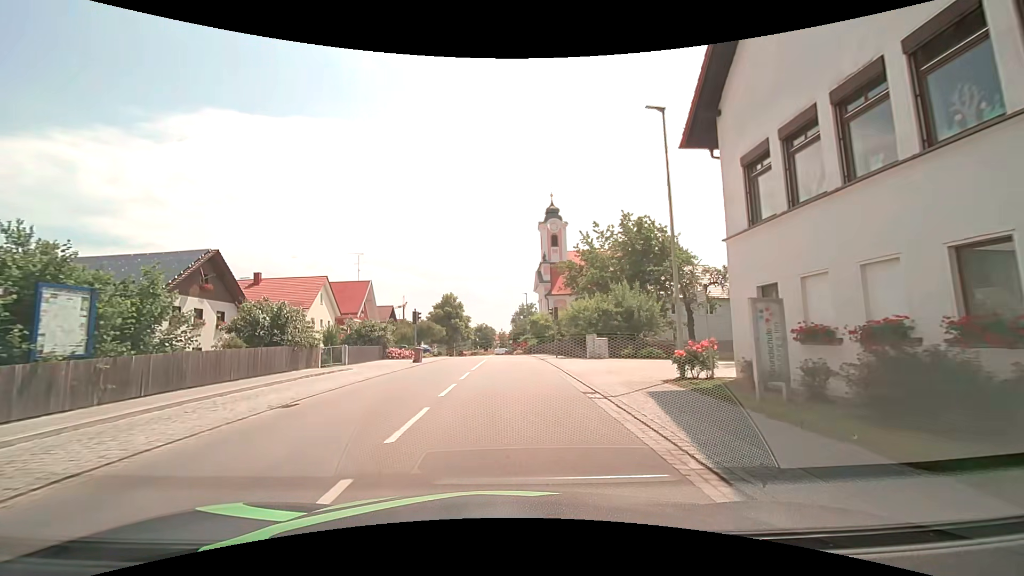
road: secondary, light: Day
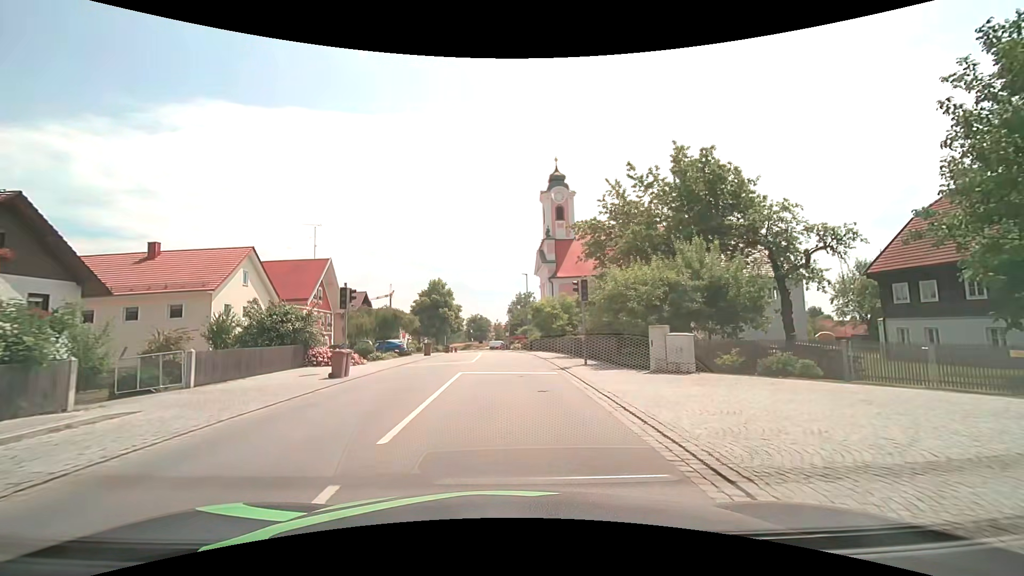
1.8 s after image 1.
(+0.4, +13.8) m; +2°
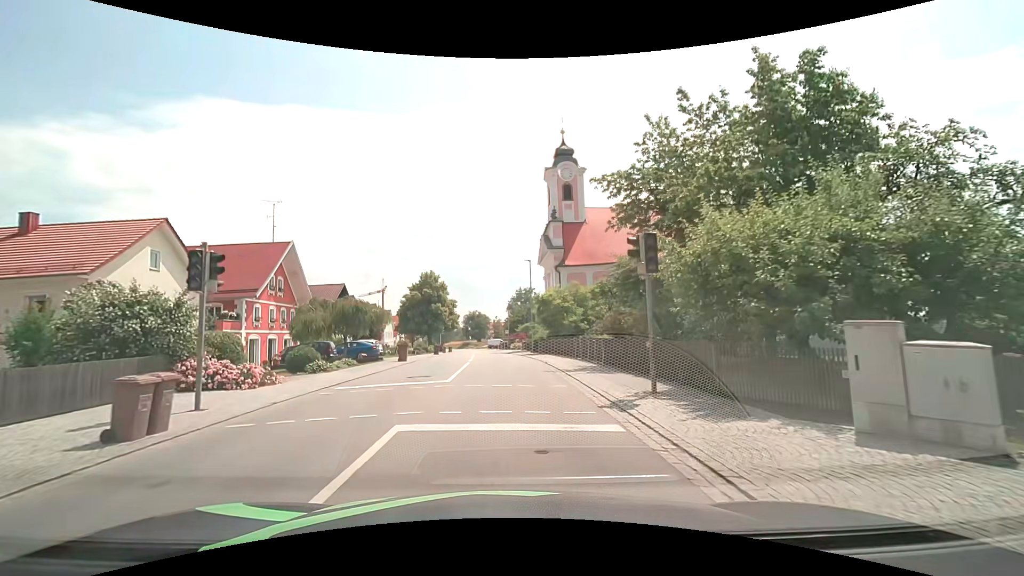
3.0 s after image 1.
(+0.1, +9.3) m; +1°
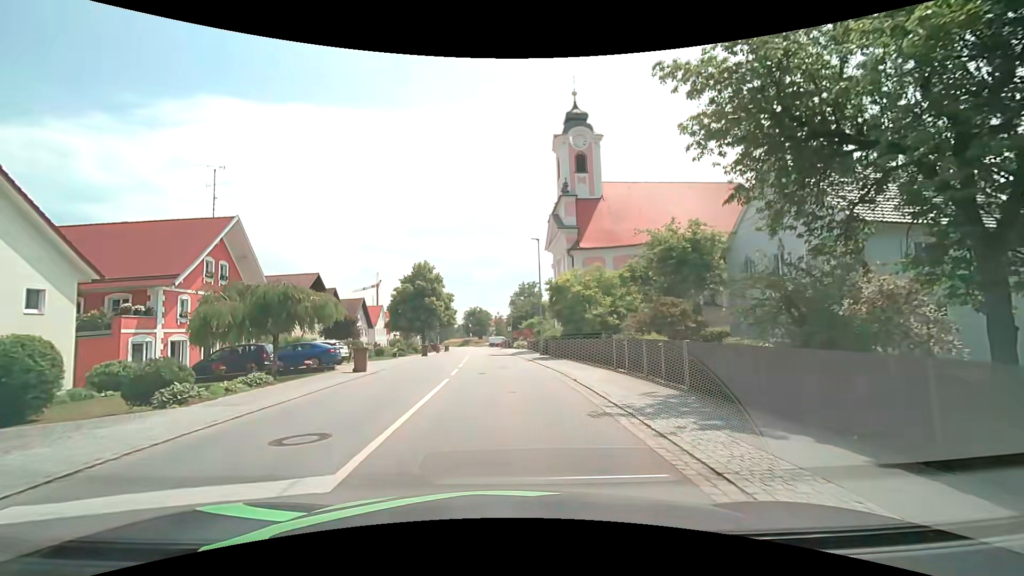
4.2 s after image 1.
(-0.1, +9.3) m; -1°
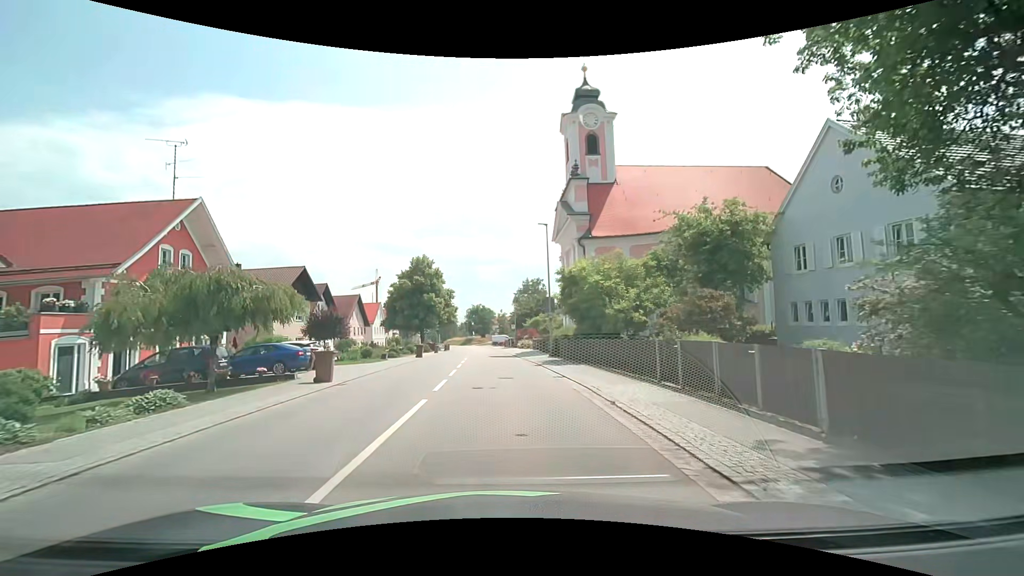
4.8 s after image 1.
(0.0, +4.6) m; 0°
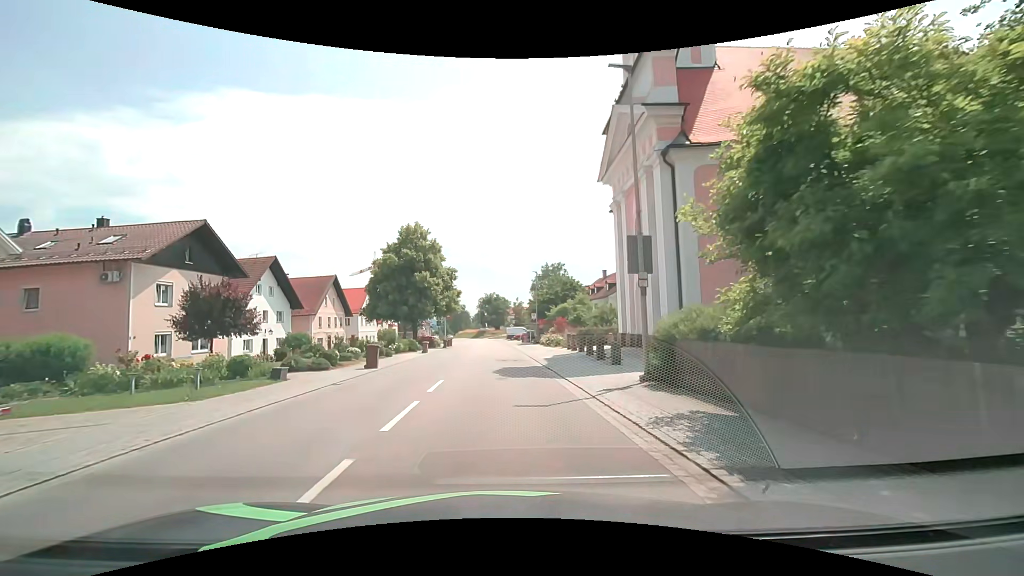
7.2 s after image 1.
(-0.3, +18.5) m; -2°
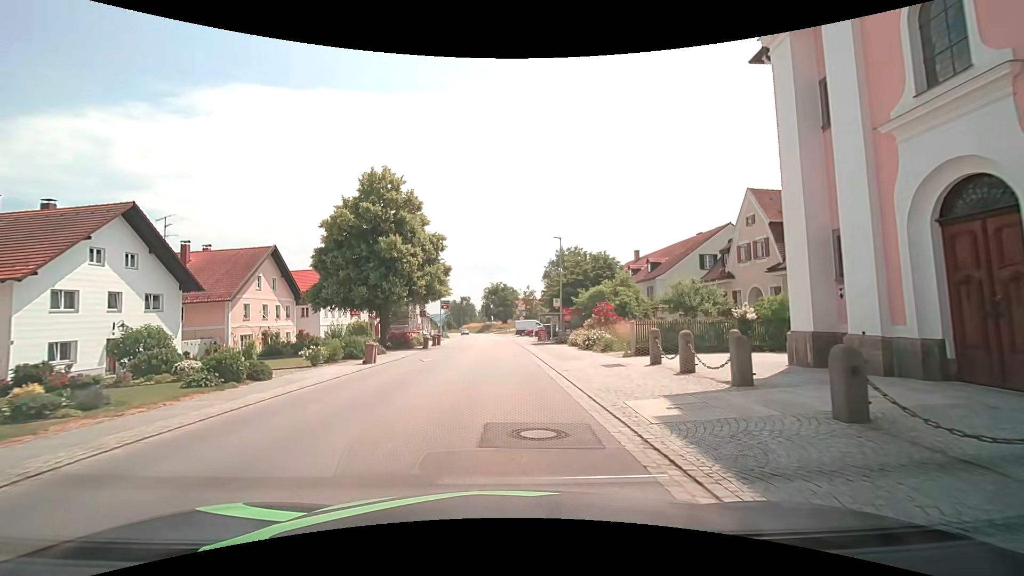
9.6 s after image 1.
(-0.2, +18.5) m; -2°
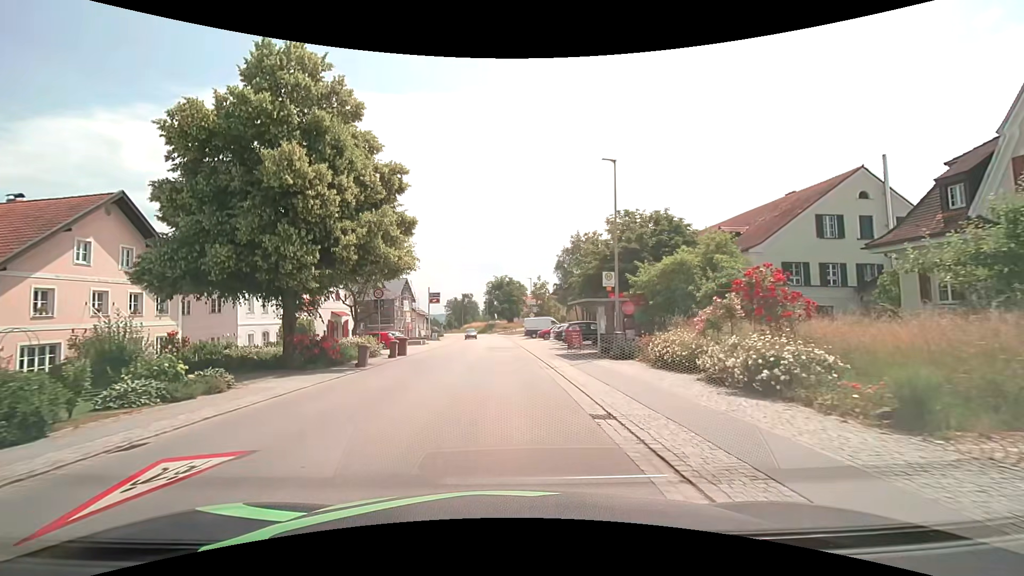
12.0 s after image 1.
(+0.1, +18.3) m; 0°
(0, +10) (0, +20) (0, +30) (-1, +40) (-1, +50) (-1, +60) (-2, +70) (-3, +80) (-4, +90) (-5, +100) m
